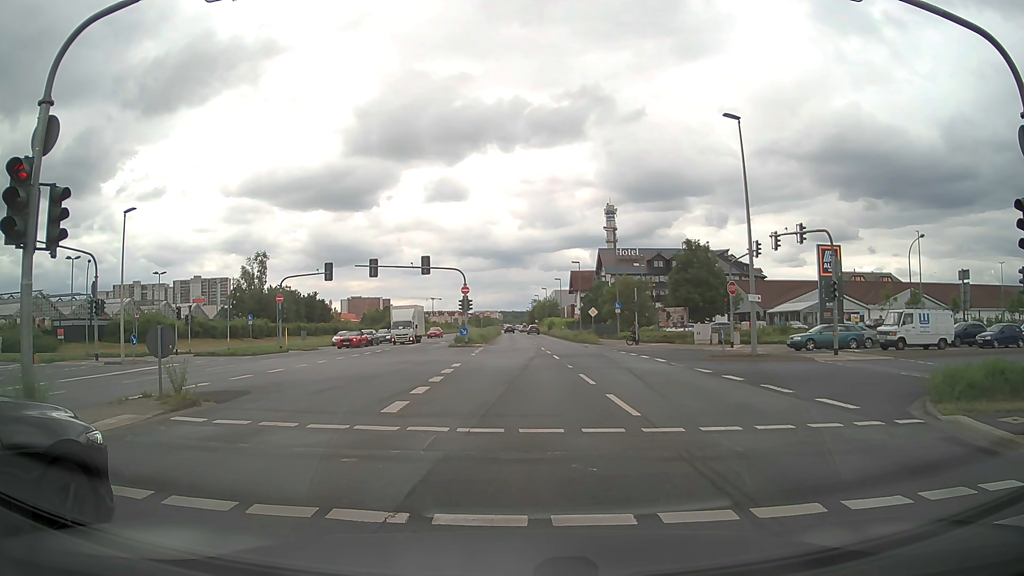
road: primary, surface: asphalt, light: Day
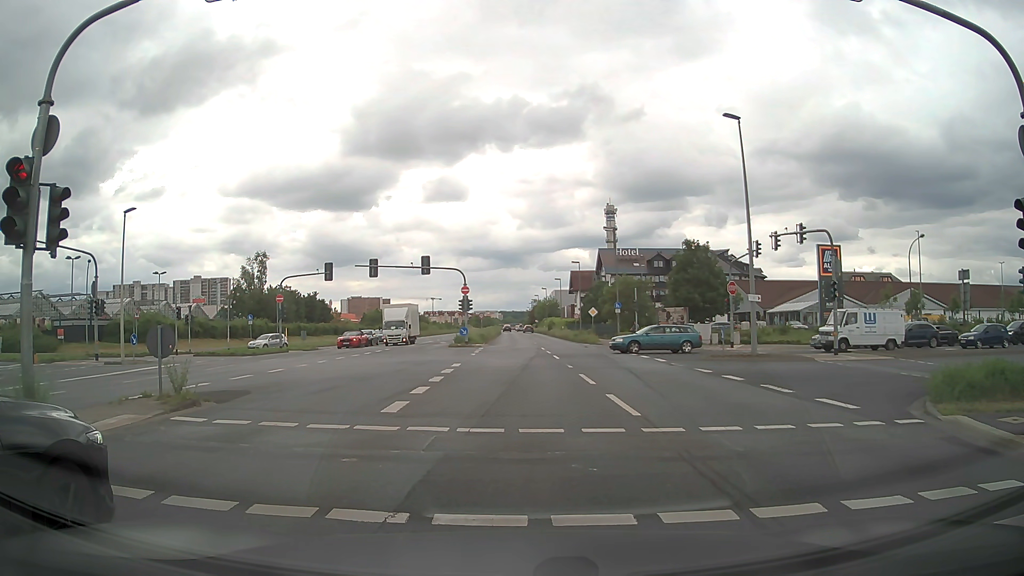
(0.0, 0.0) m; 0°
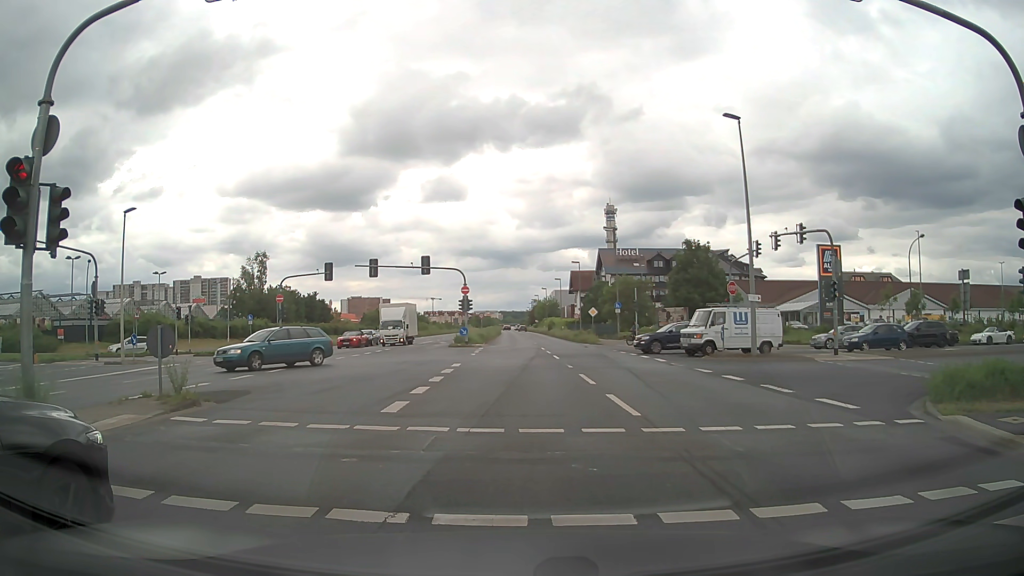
(0.0, 0.0) m; 0°
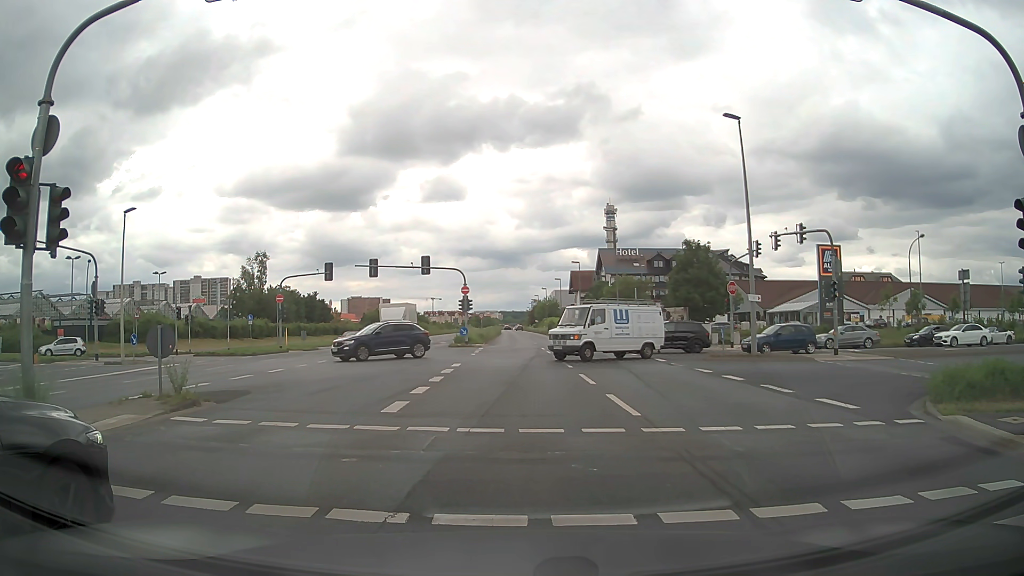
(0.0, 0.0) m; 0°
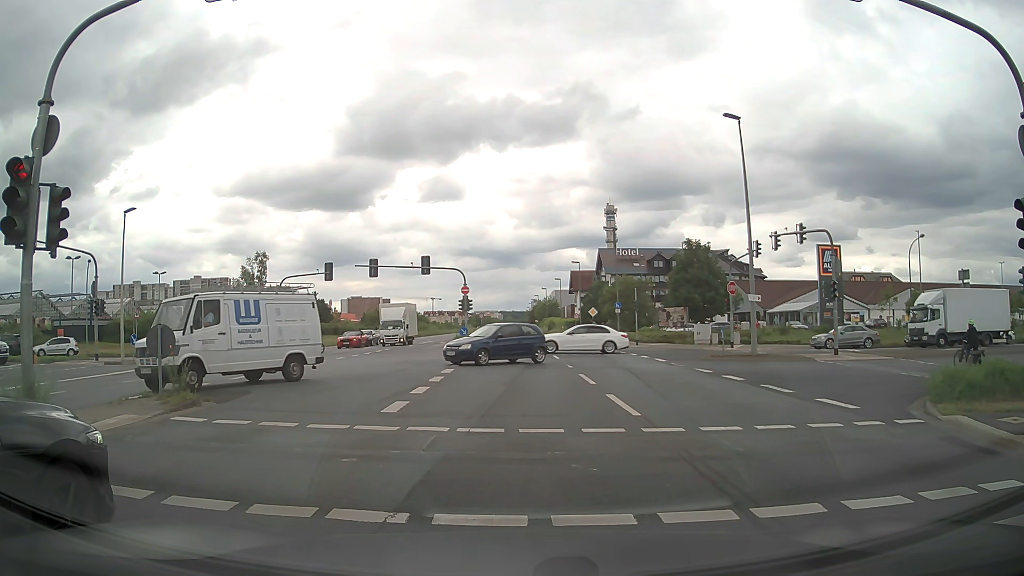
(0.0, 0.0) m; 0°
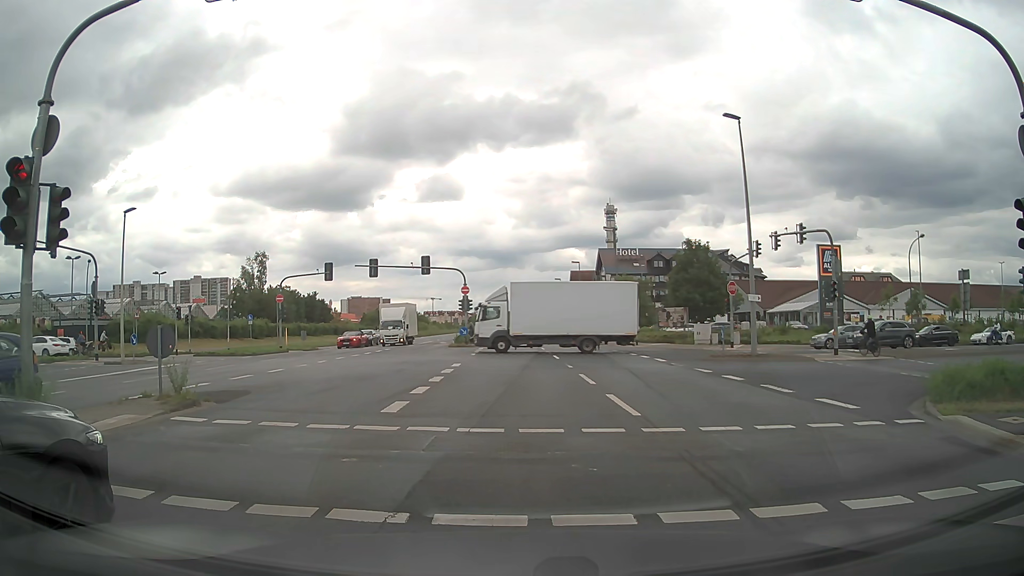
(0.0, 0.0) m; 0°
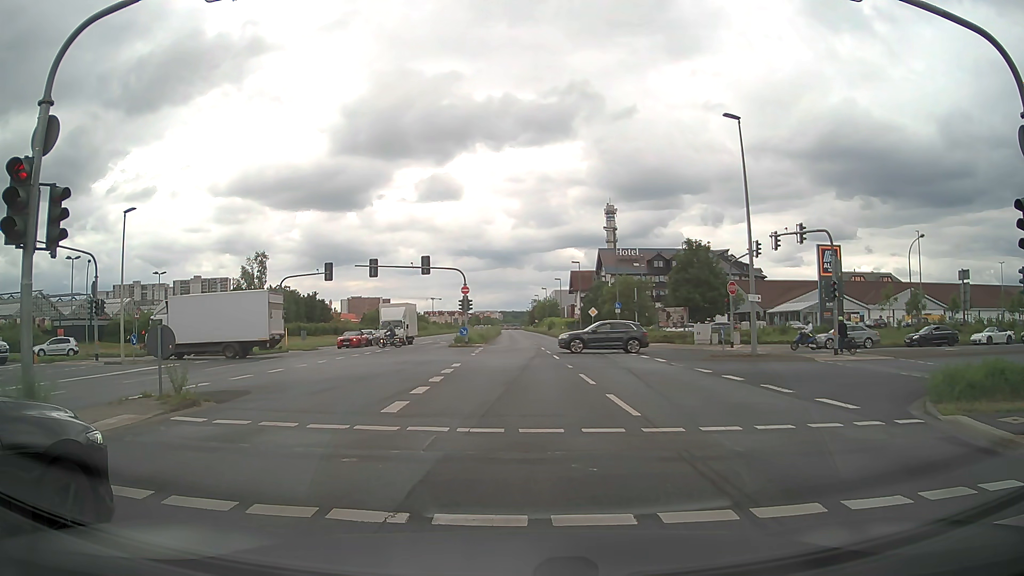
(0.0, 0.0) m; 0°
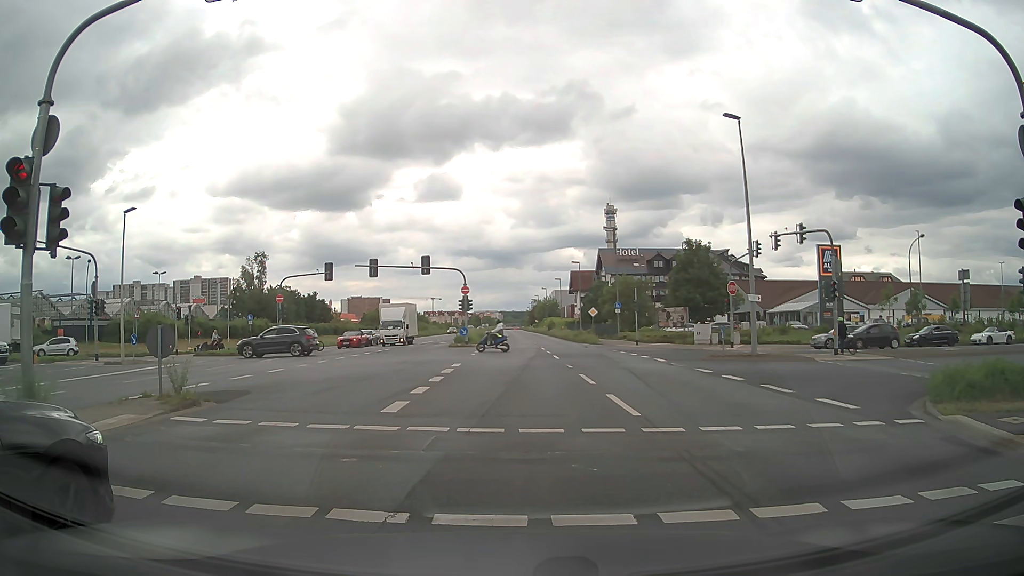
(0.0, 0.0) m; 0°
(0, +10) (0, +20) (0, +30) (0, +40) (0, +50) (0, +60) (0, +70) (0, +80) (-1, +90) (-1, +100) m
